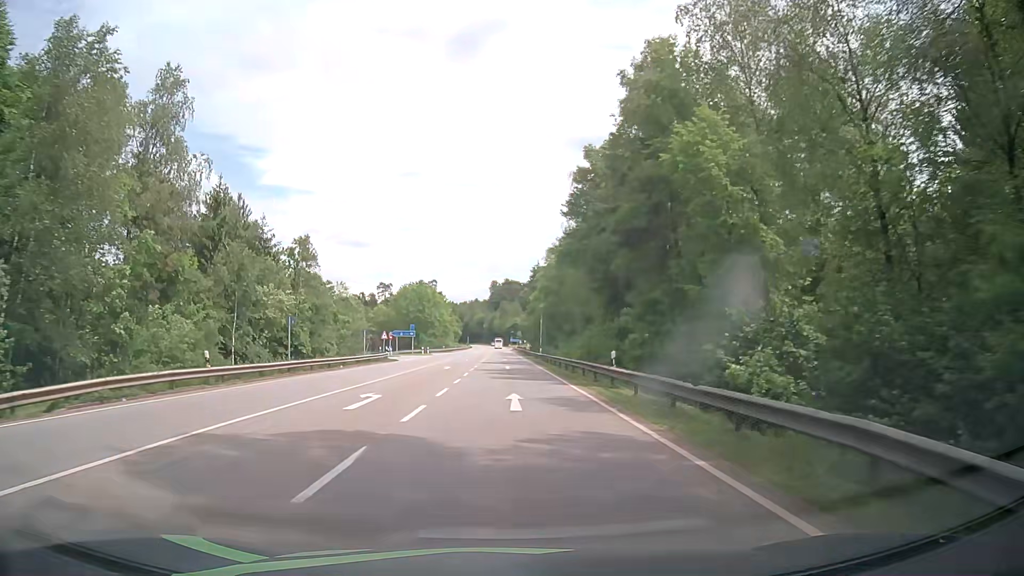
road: secondary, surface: asphalt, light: Day
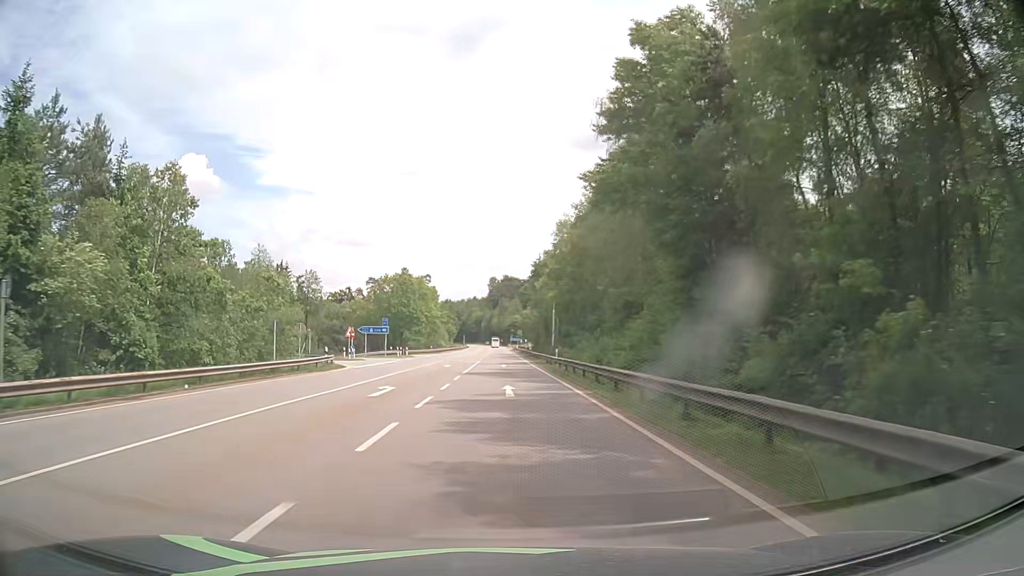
(0.0, +21.5) m; 0°
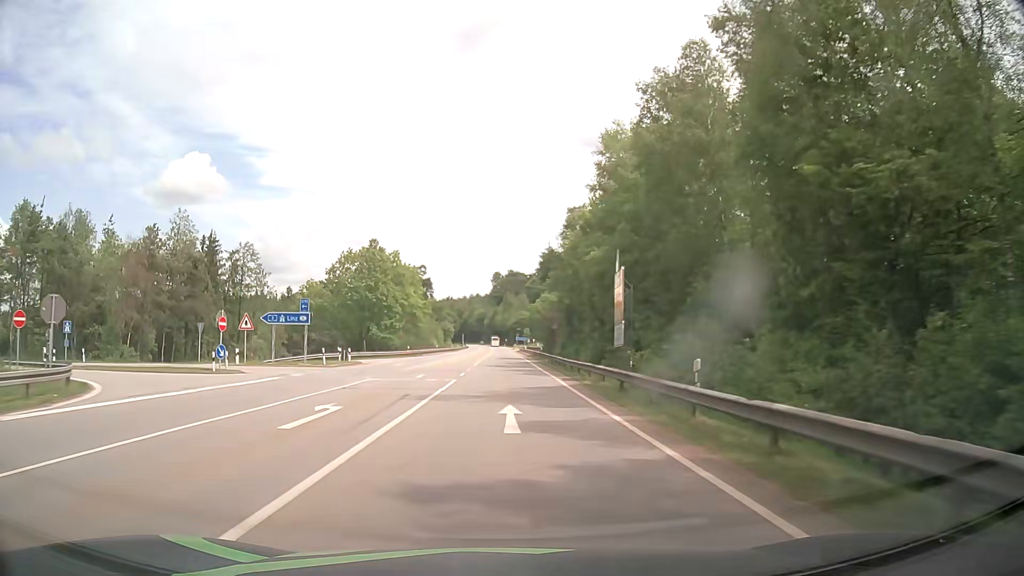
(-0.2, +32.3) m; -1°
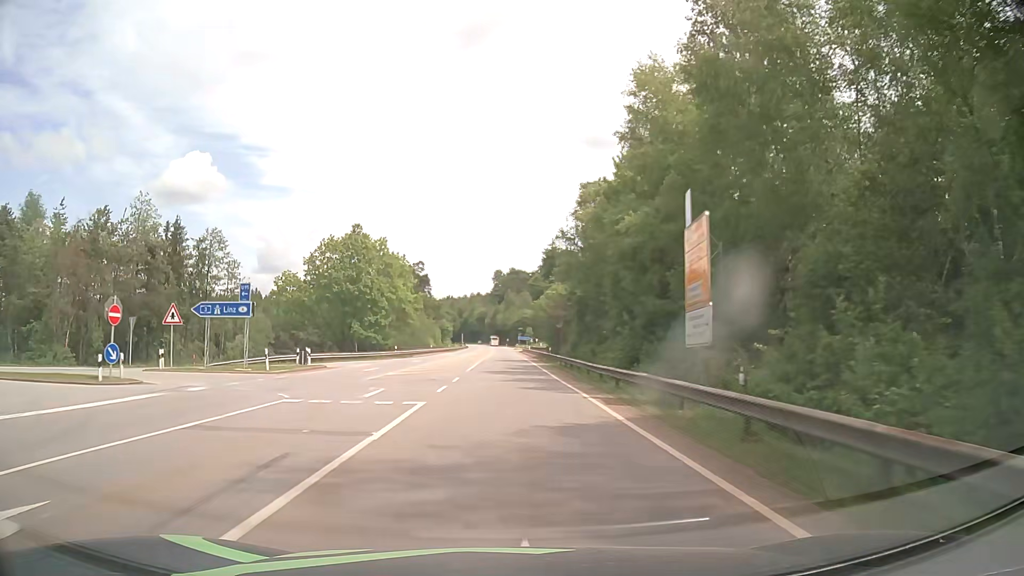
(+0.1, +10.8) m; +1°
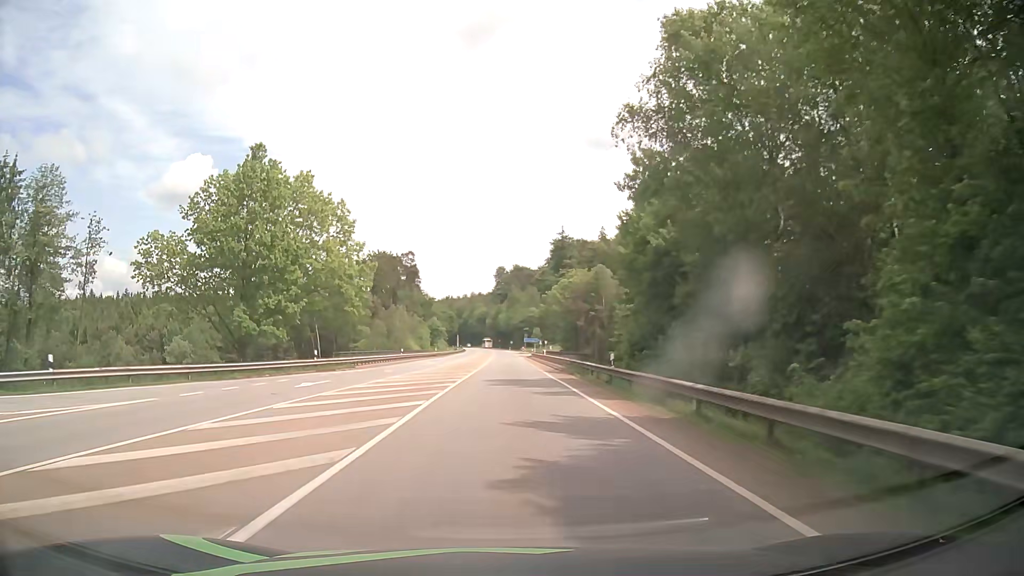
(-0.3, +32.3) m; 0°
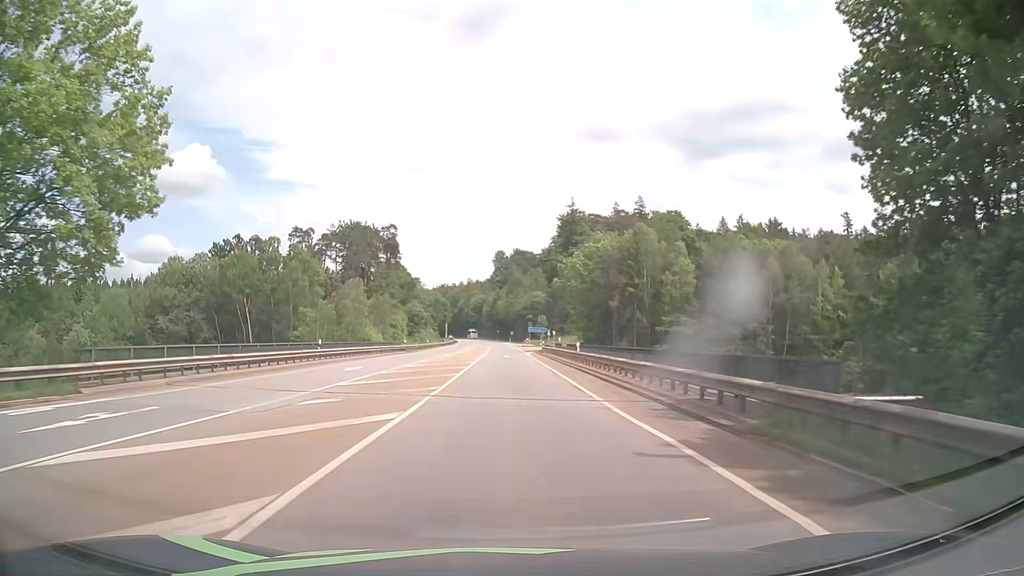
(-0.3, +32.3) m; 0°
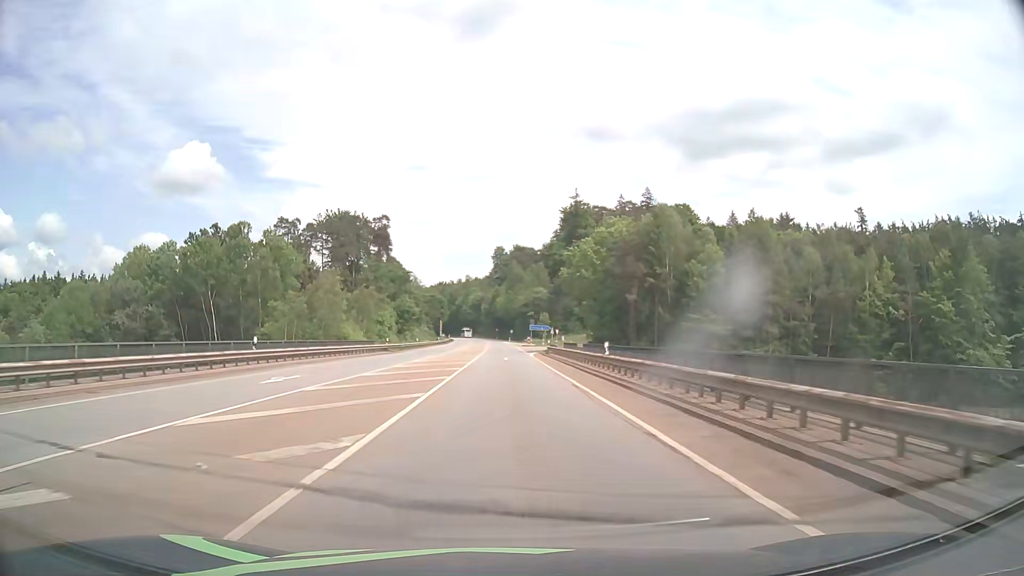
(0.0, +10.8) m; 0°
(0, +10) (0, +20) (0, +30) (0, +40) (0, +50) (-1, +60) (-1, +70) (-1, +80) (-1, +90) (-1, +100) m
